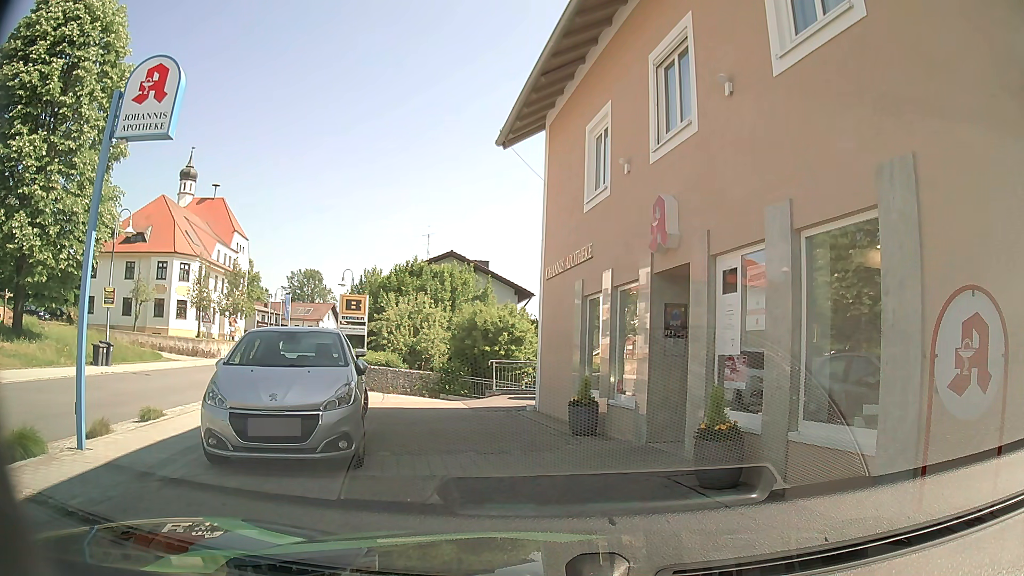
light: Day
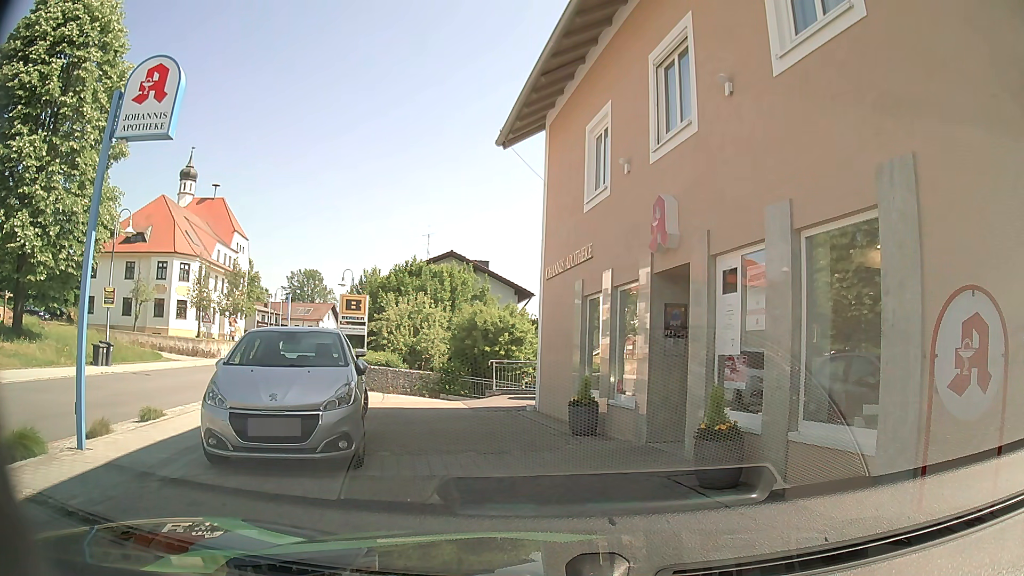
(0.0, 0.0) m; 0°
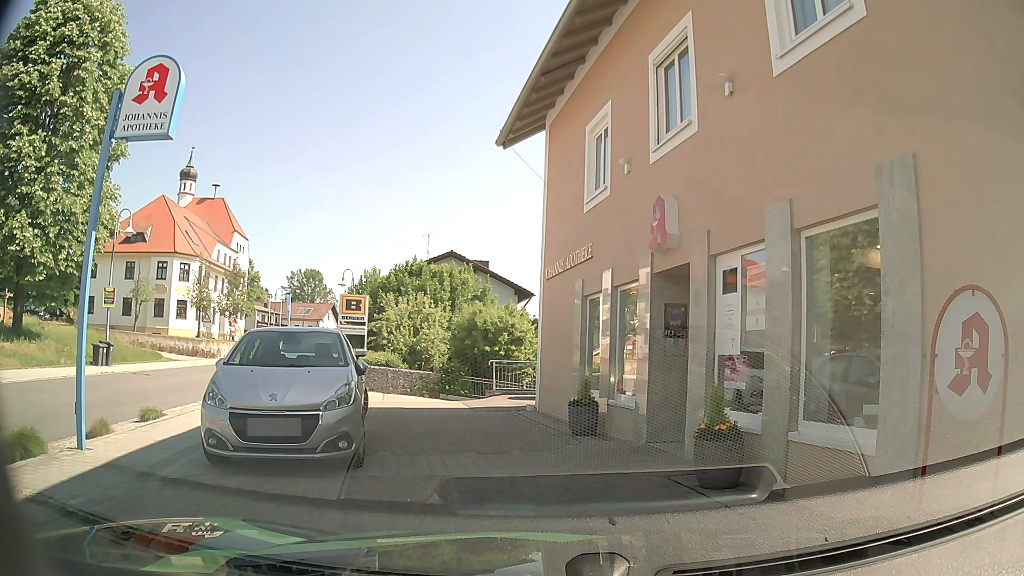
(0.0, 0.0) m; 0°
